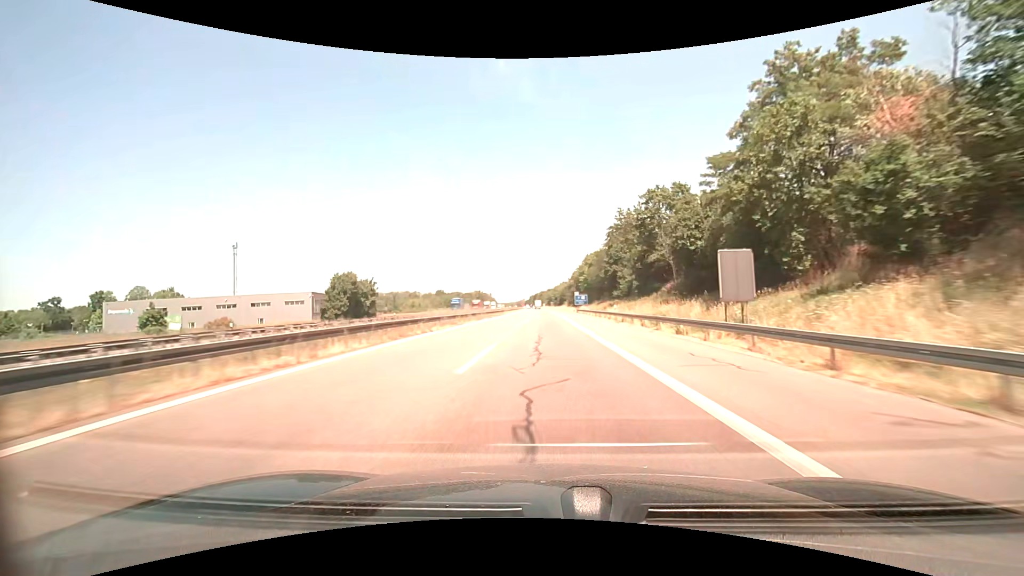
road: motorway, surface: asphalt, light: Day
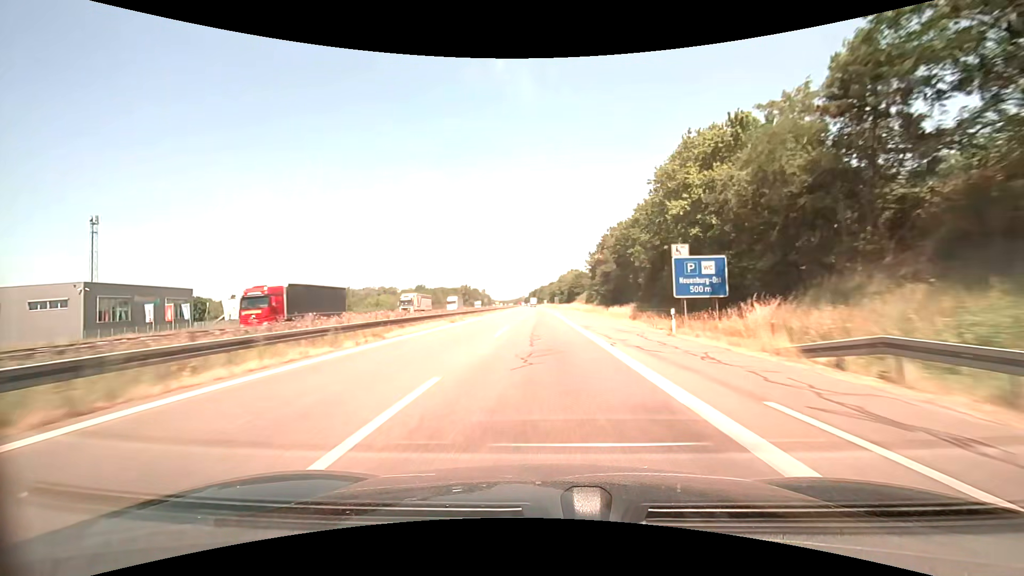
(0.0, +78.6) m; 0°
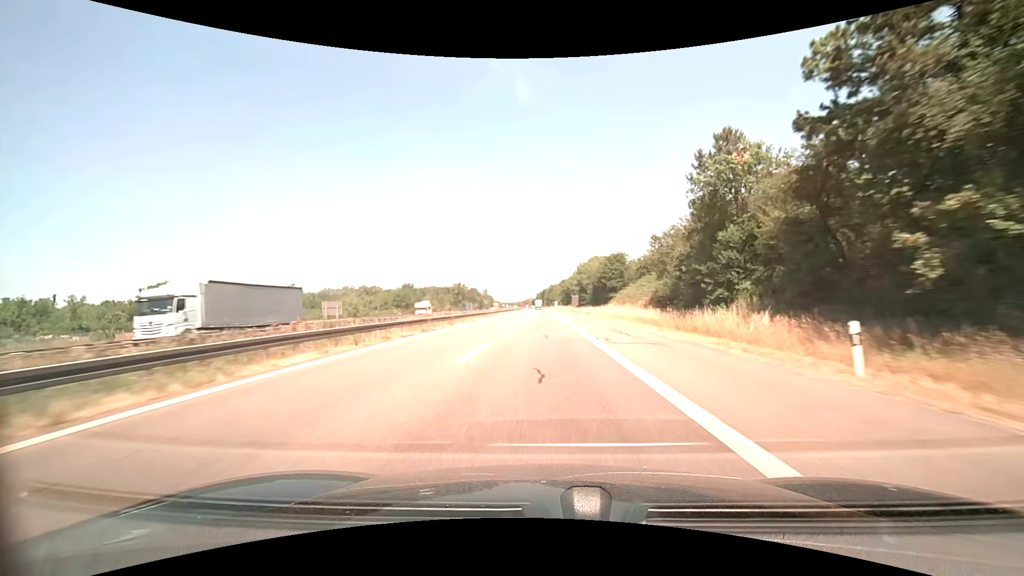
(-0.7, +62.8) m; -1°
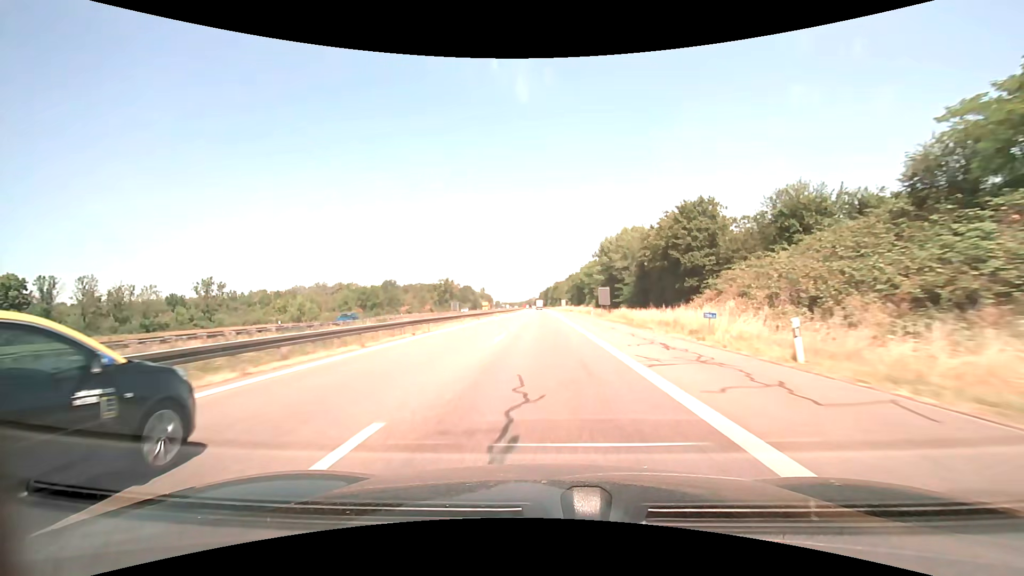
(-0.2, +47.8) m; -1°
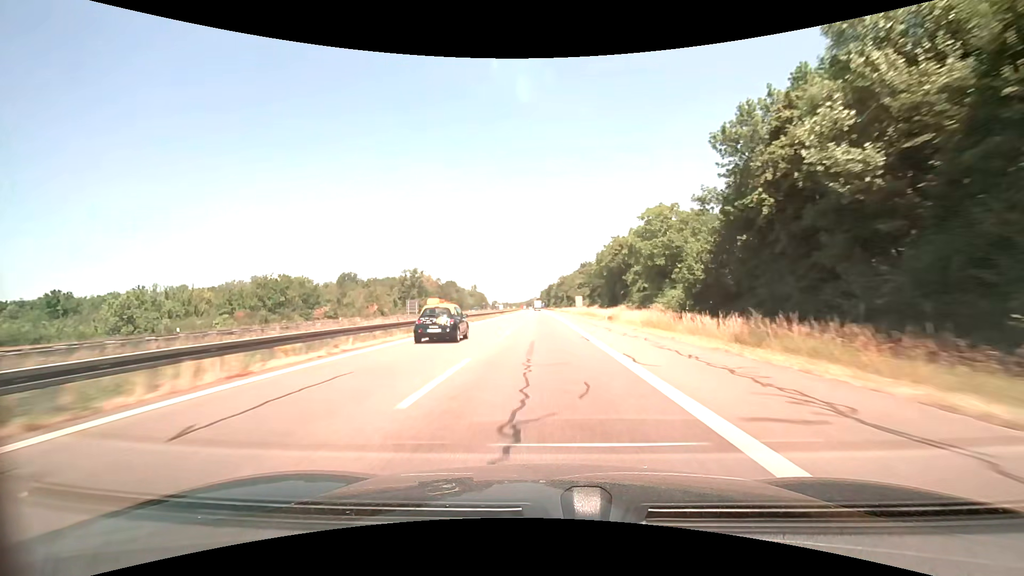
(-0.1, +64.7) m; 0°
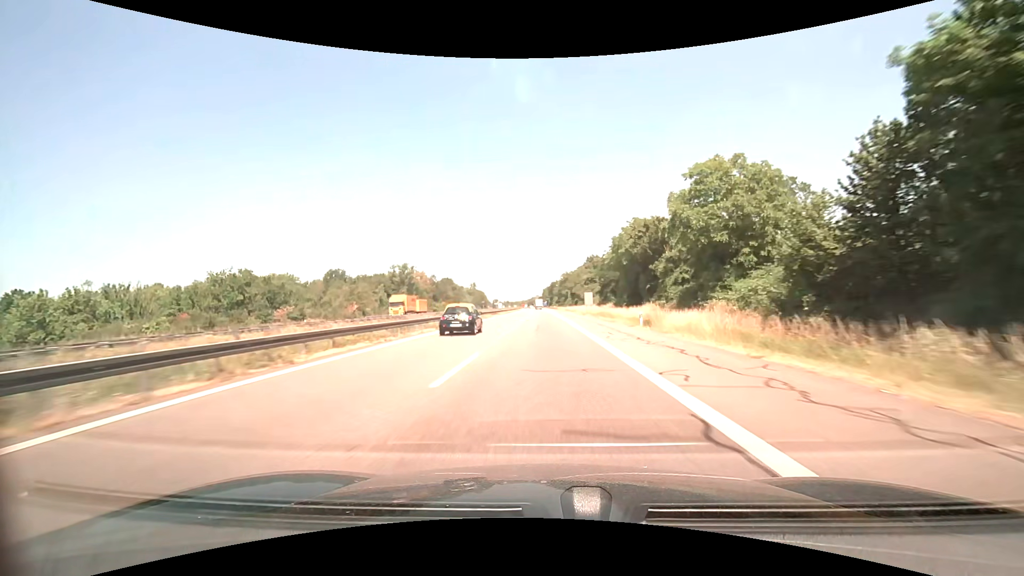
(0.0, +16.2) m; 0°
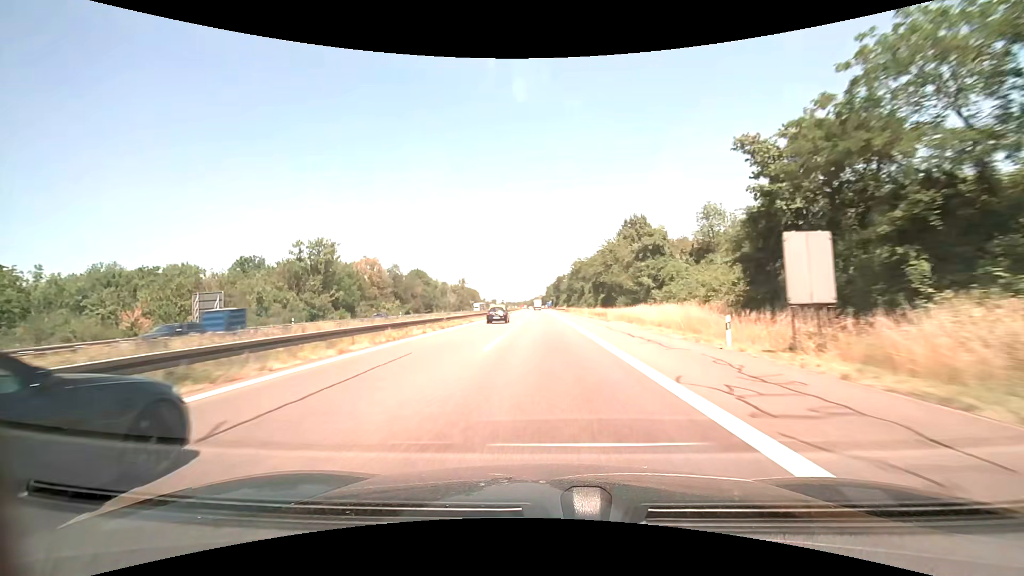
(-0.4, +64.8) m; 0°
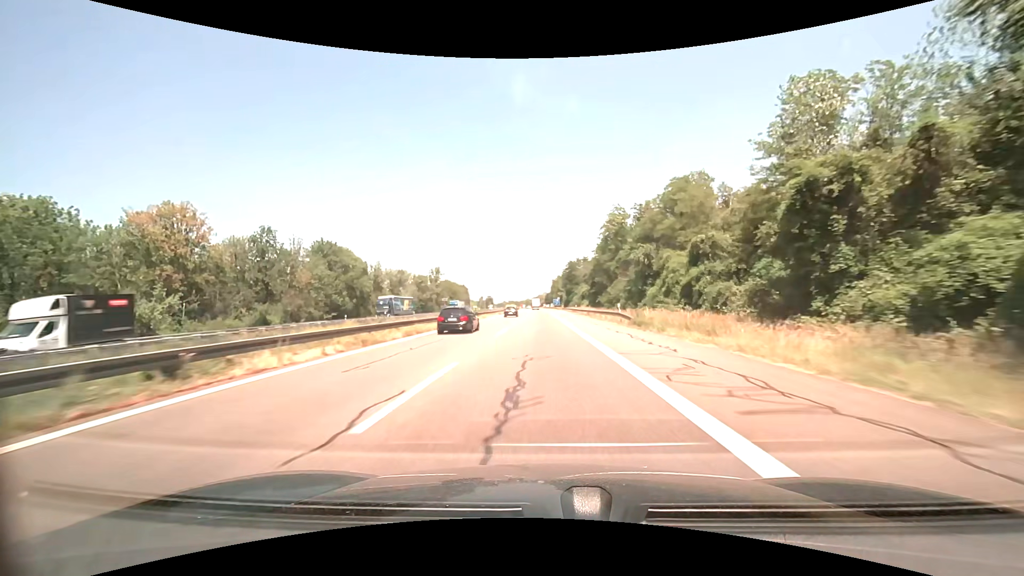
(-0.5, +81.2) m; -1°
(0, +10) (0, +20) (0, +30) (0, +40) (0, +50) (0, +60) (0, +70) (-1, +80) (-1, +90) (-1, +100) m
